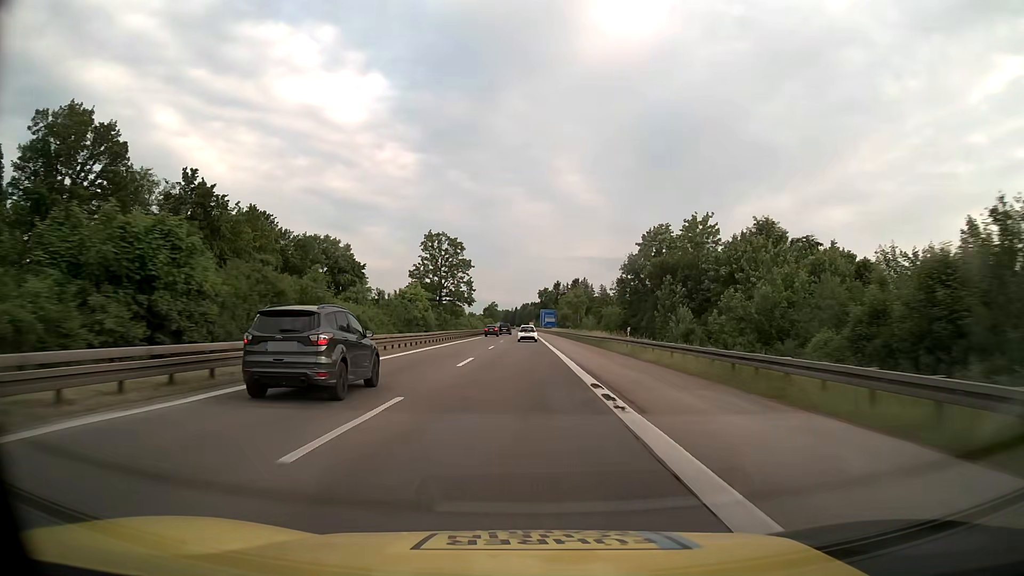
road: motorway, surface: asphalt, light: Day
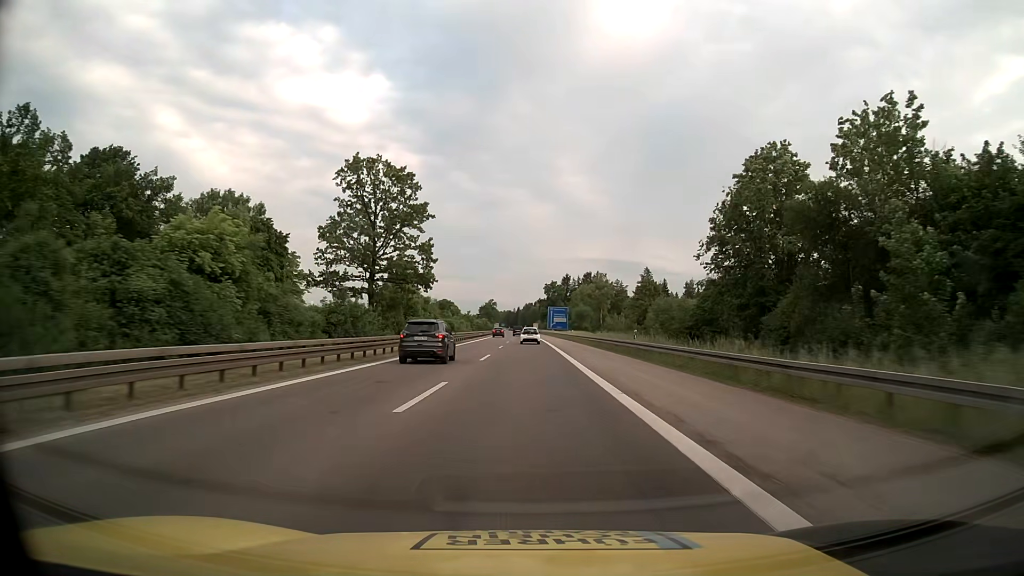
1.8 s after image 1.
(-0.2, +48.3) m; 0°
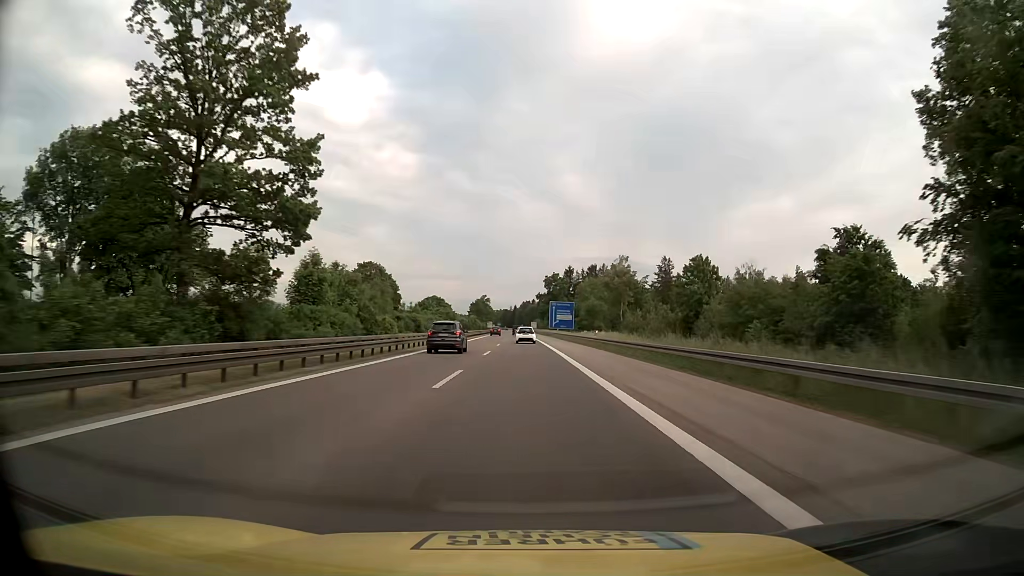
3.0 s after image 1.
(+0.1, +32.1) m; 0°
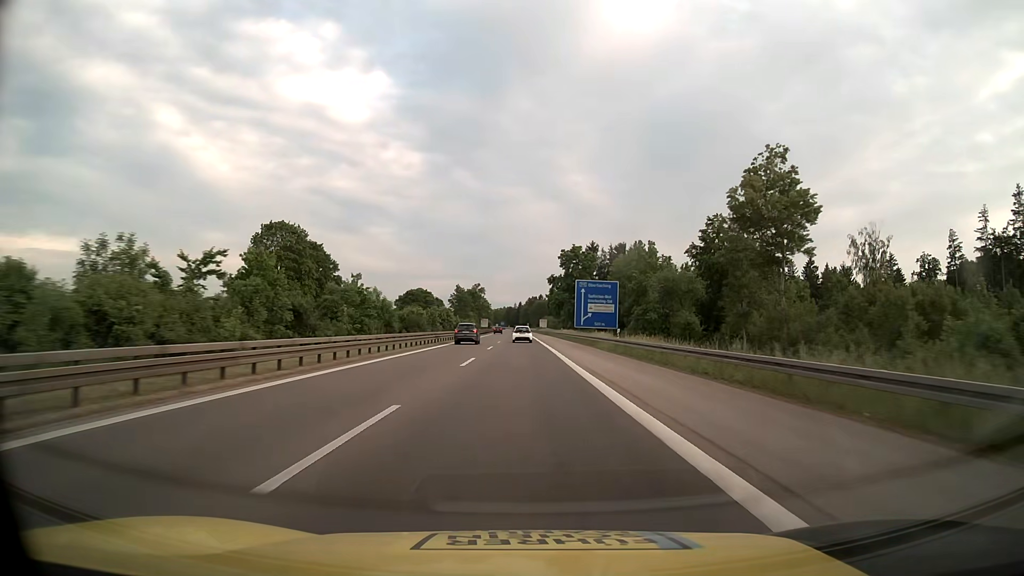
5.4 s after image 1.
(-0.2, +64.1) m; -1°
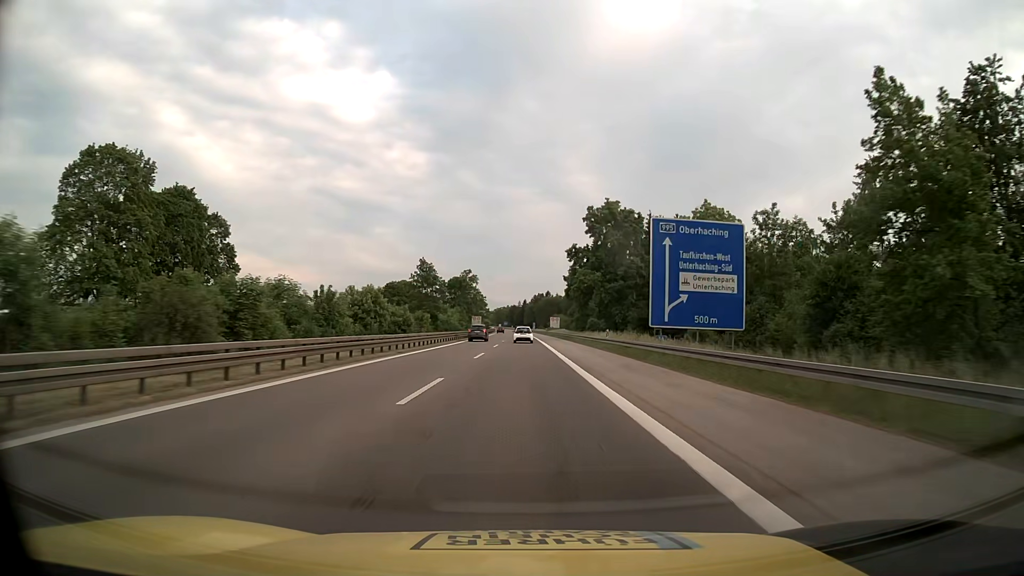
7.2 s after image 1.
(-0.2, +48.0) m; 0°
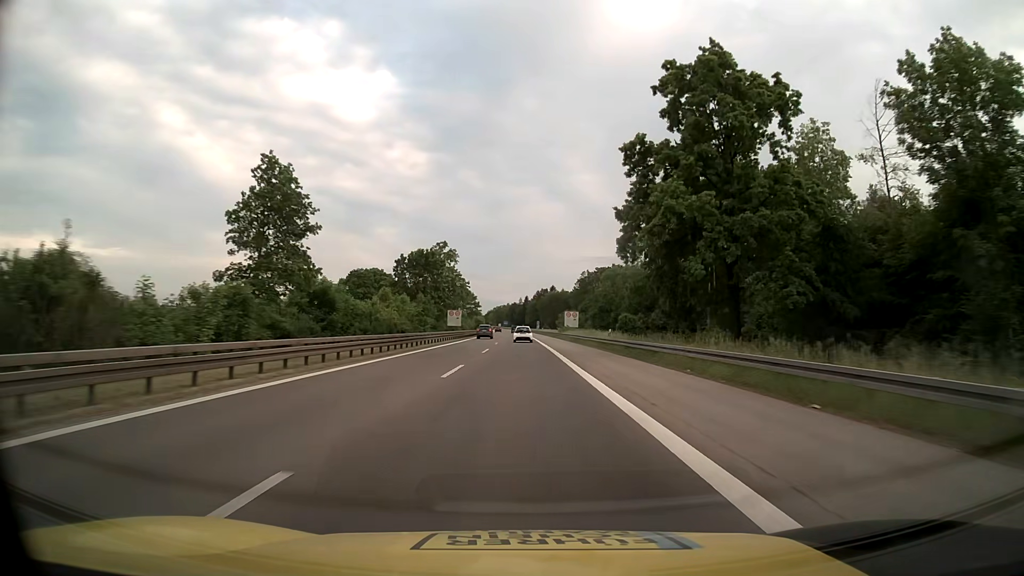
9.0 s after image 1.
(-0.1, +48.1) m; 0°
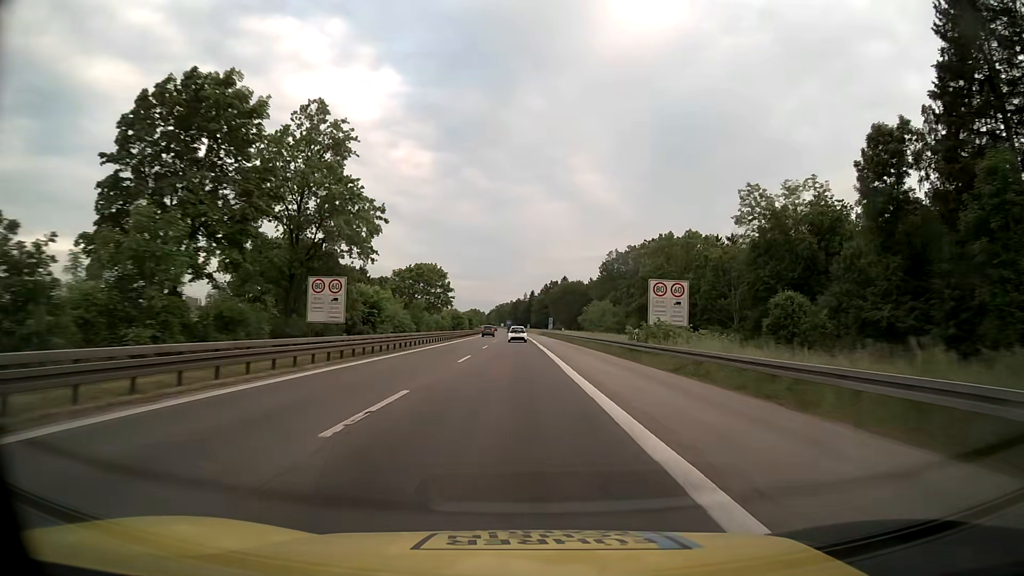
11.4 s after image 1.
(-0.2, +64.5) m; -1°
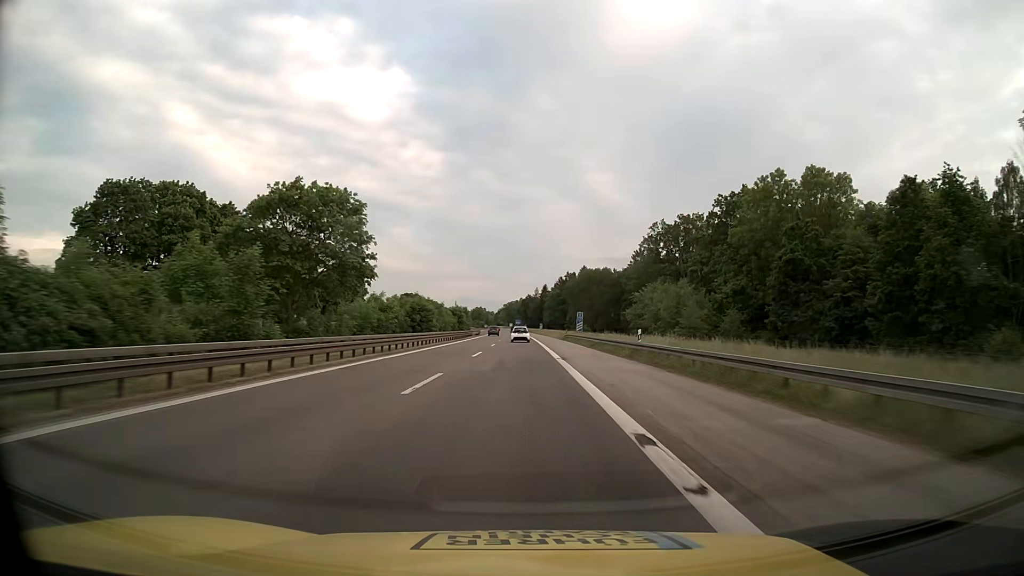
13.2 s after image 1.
(-0.2, +48.9) m; -1°
(0, +10) (0, +20) (0, +30) (0, +40) (0, +50) (0, +60) (-1, +70) (-1, +80) (-1, +90) (-1, +100) m
